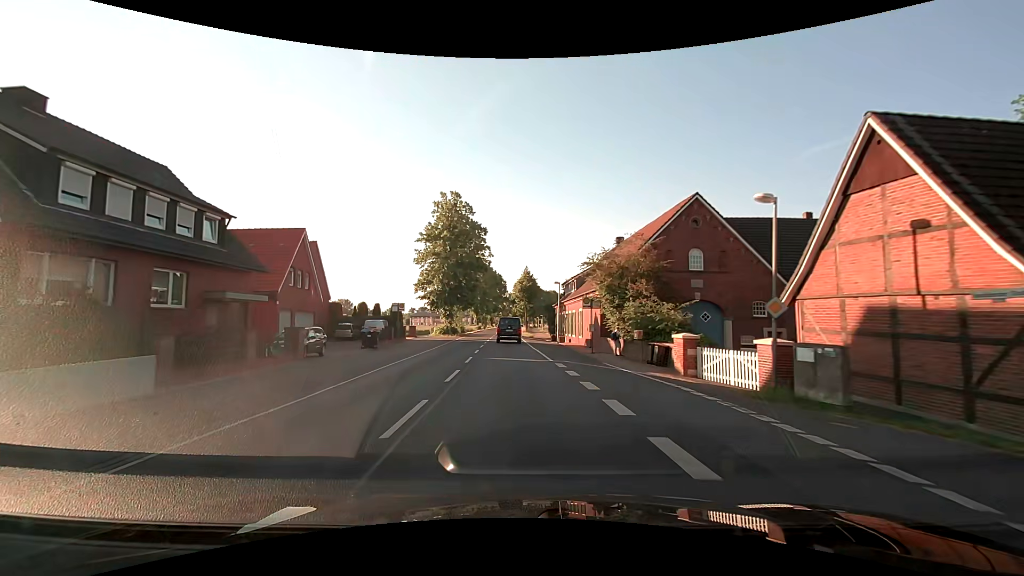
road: secondary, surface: asphalt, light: Day
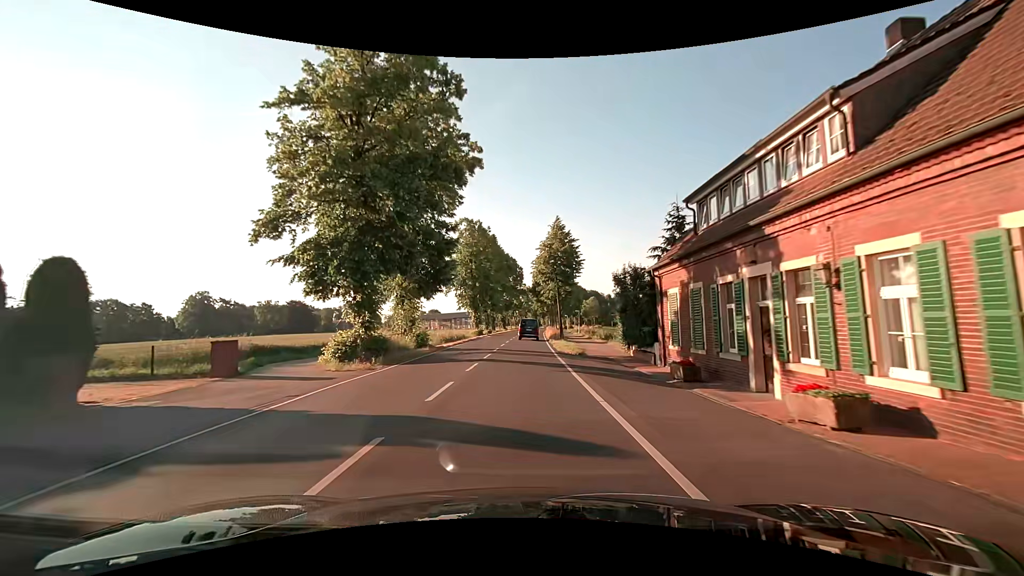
(-1.1, +38.9) m; -3°
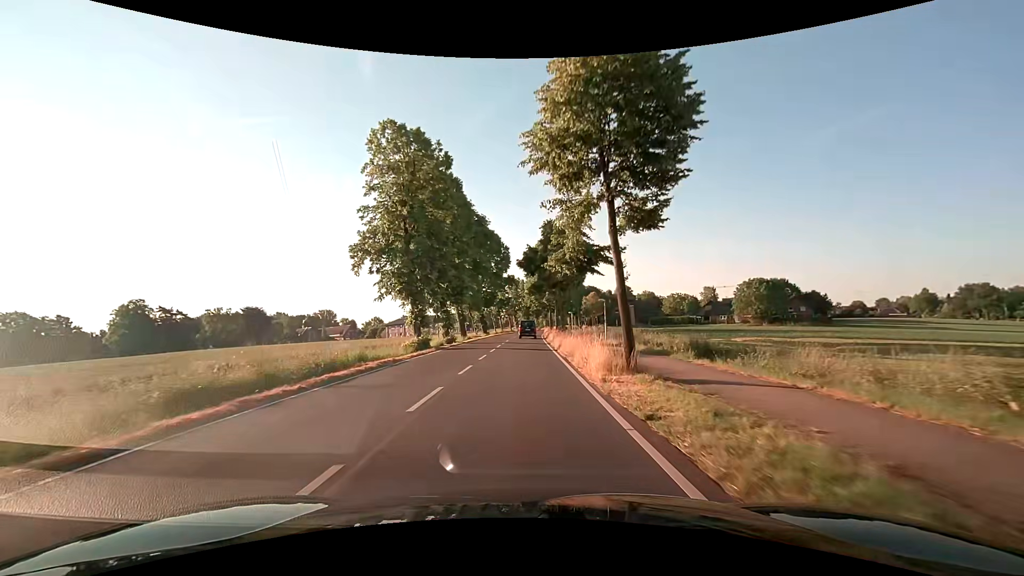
(+0.5, +31.1) m; +1°
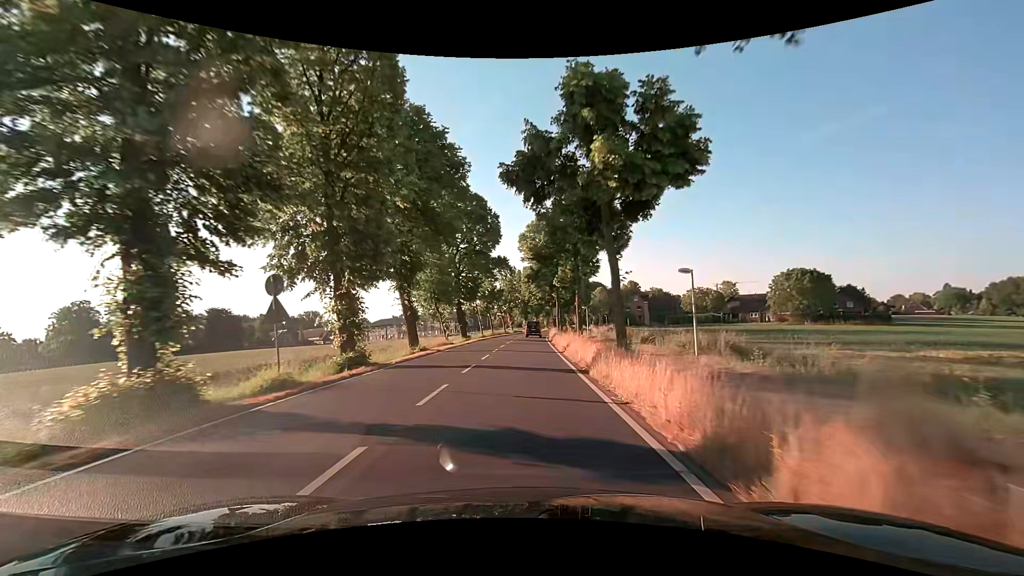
(+0.3, +23.2) m; +1°
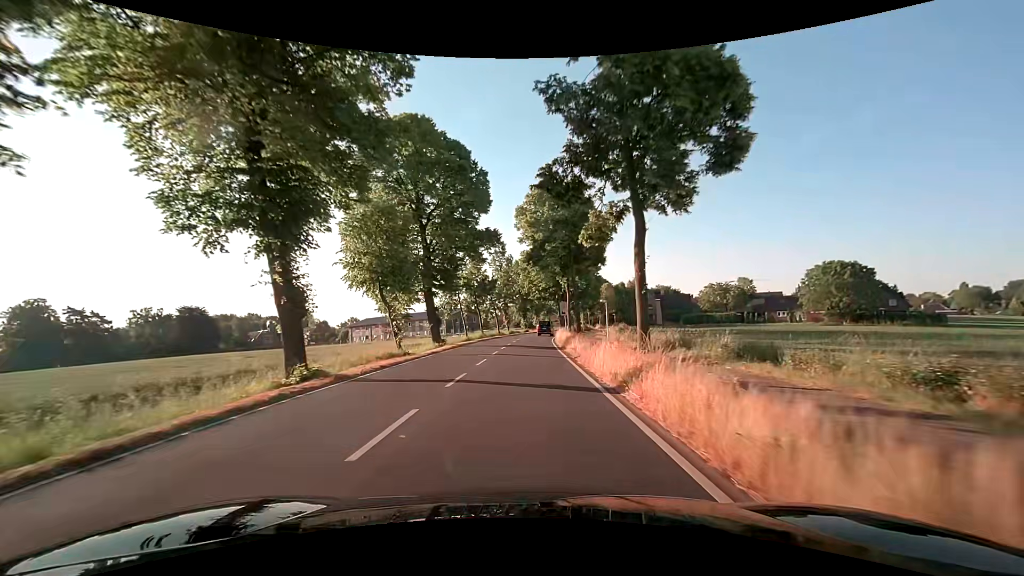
(+0.1, +15.5) m; +1°
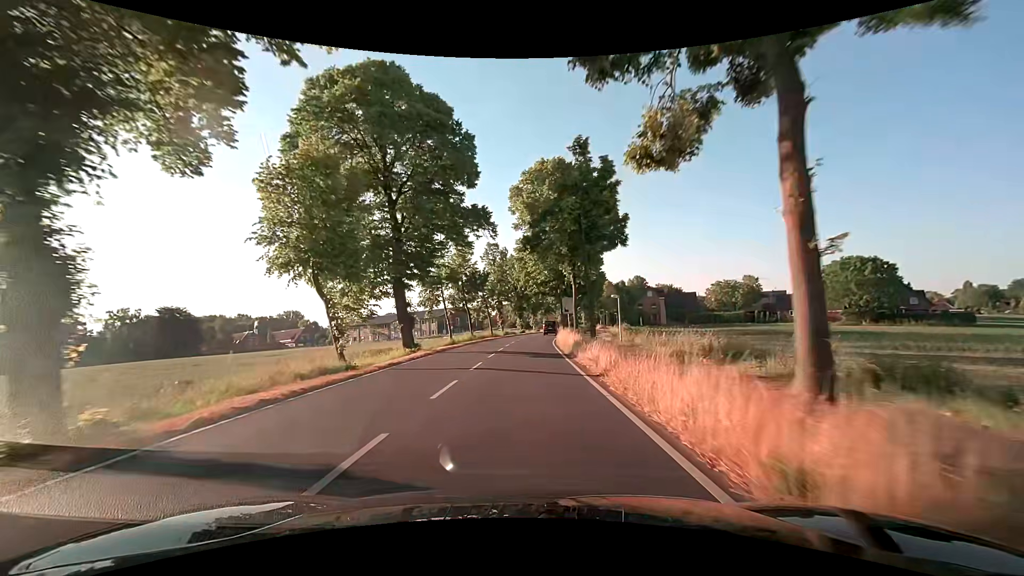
(0.0, +7.8) m; 0°
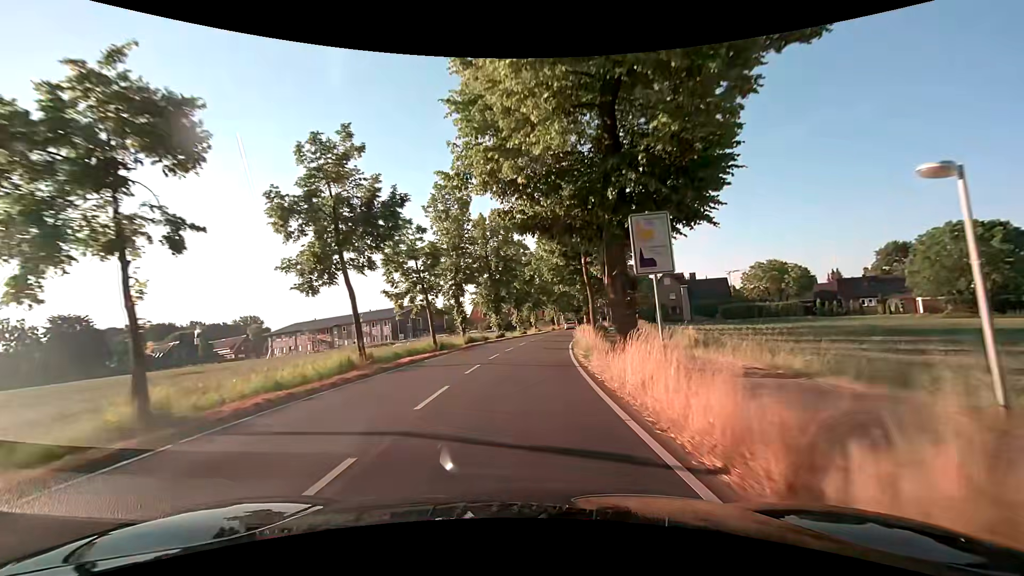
(+0.4, +31.0) m; +1°
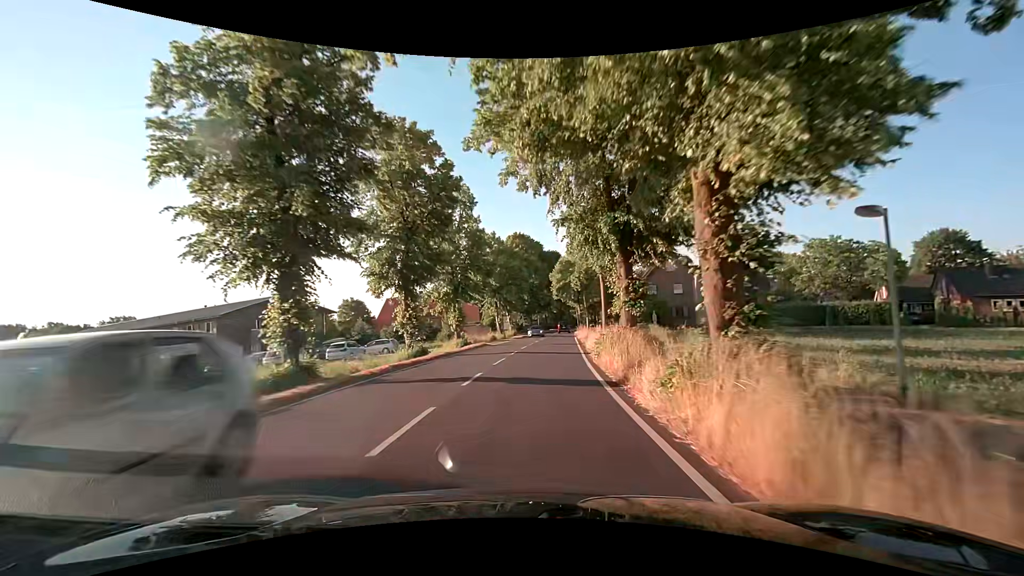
(+2.4, +38.8) m; +7°
